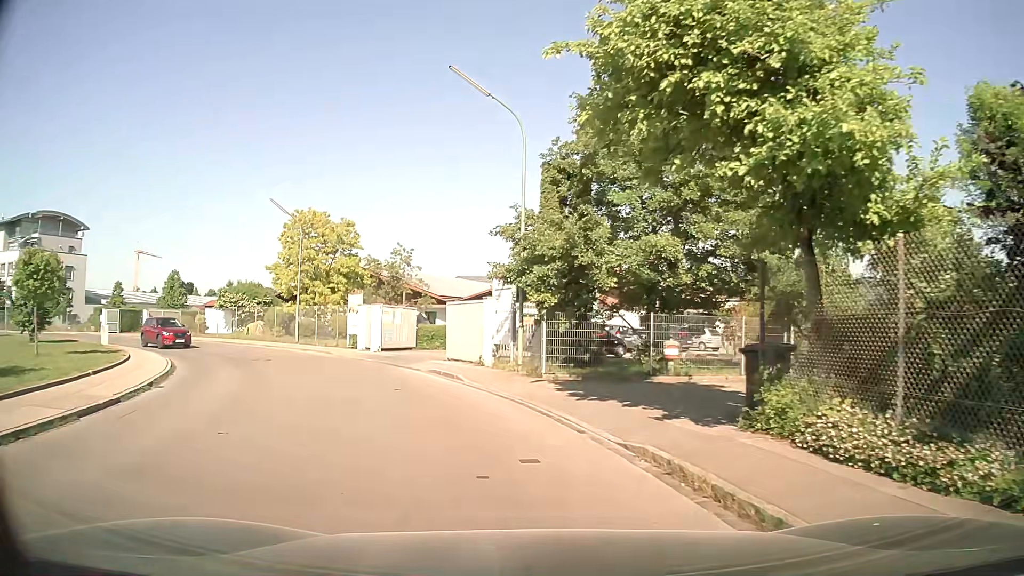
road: residential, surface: asphalt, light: Day
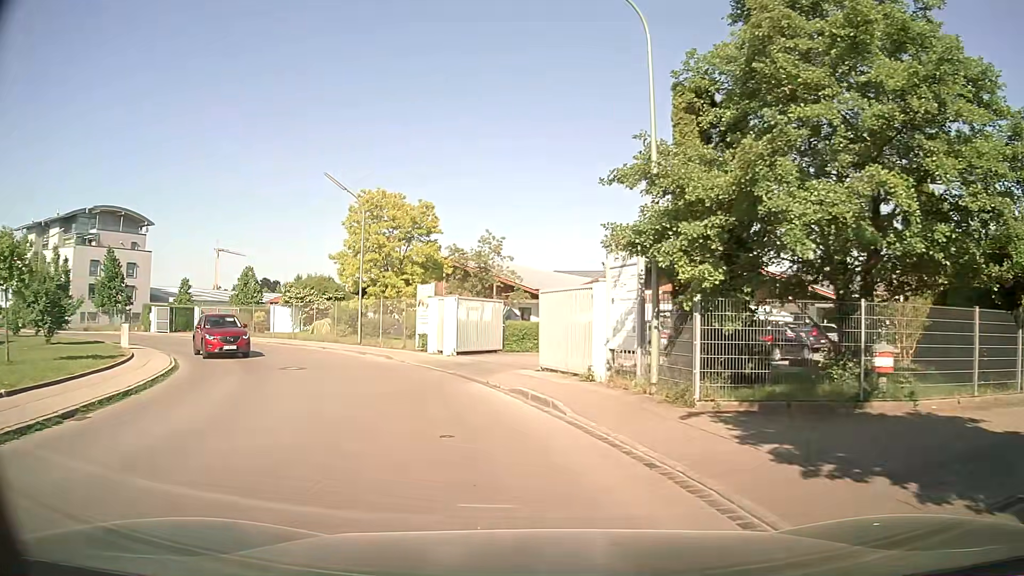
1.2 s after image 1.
(-0.5, +6.3) m; -9°
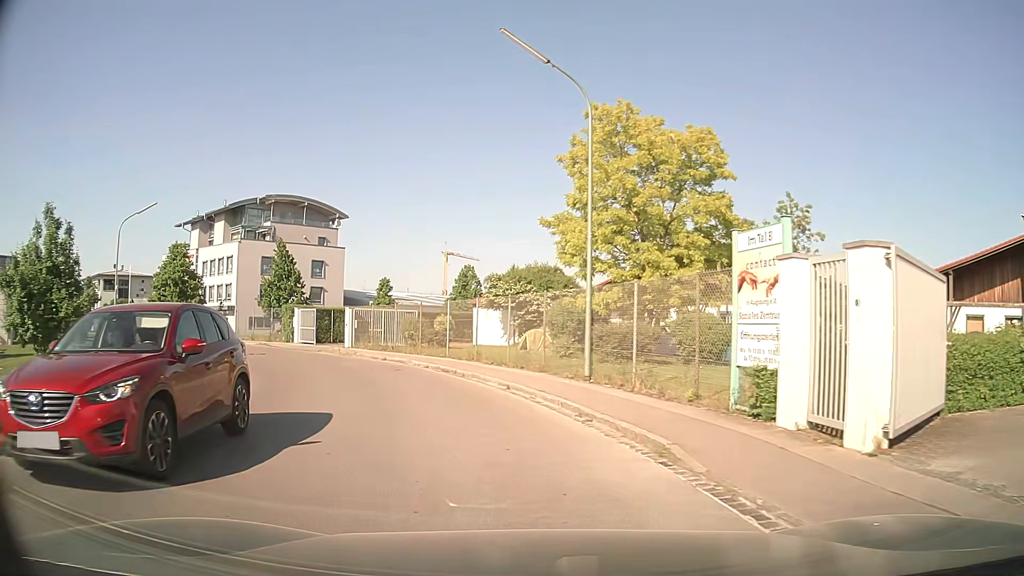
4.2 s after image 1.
(-3.2, +16.1) m; -21°
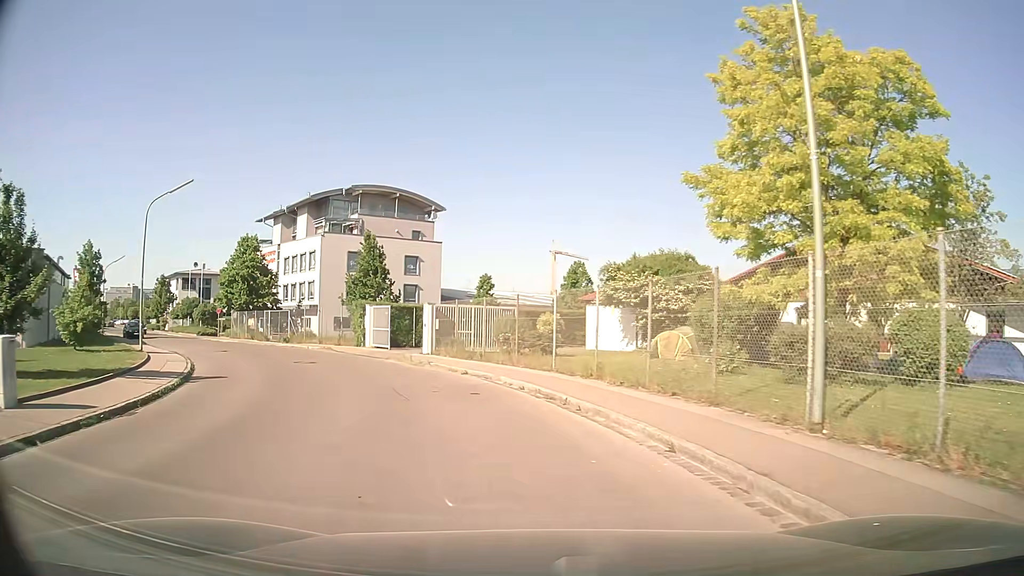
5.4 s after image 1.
(-0.6, +7.1) m; -9°
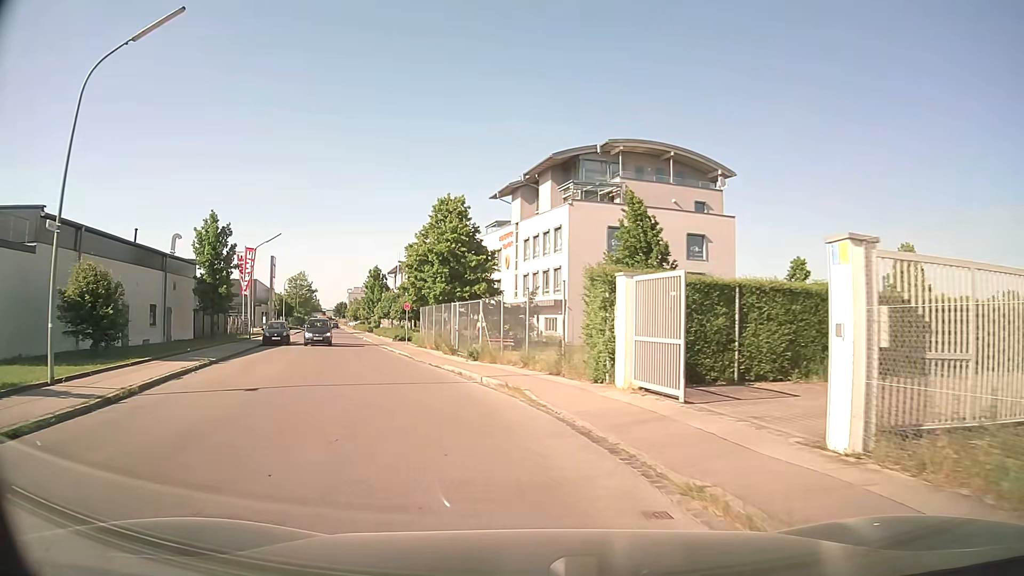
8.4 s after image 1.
(-3.9, +19.8) m; -23°
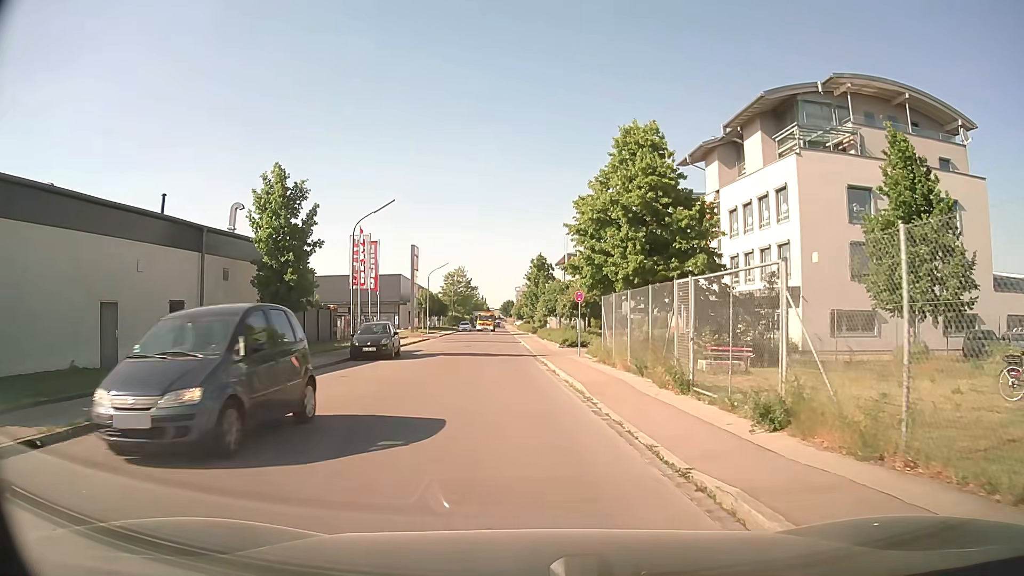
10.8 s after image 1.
(-2.5, +14.4) m; -15°
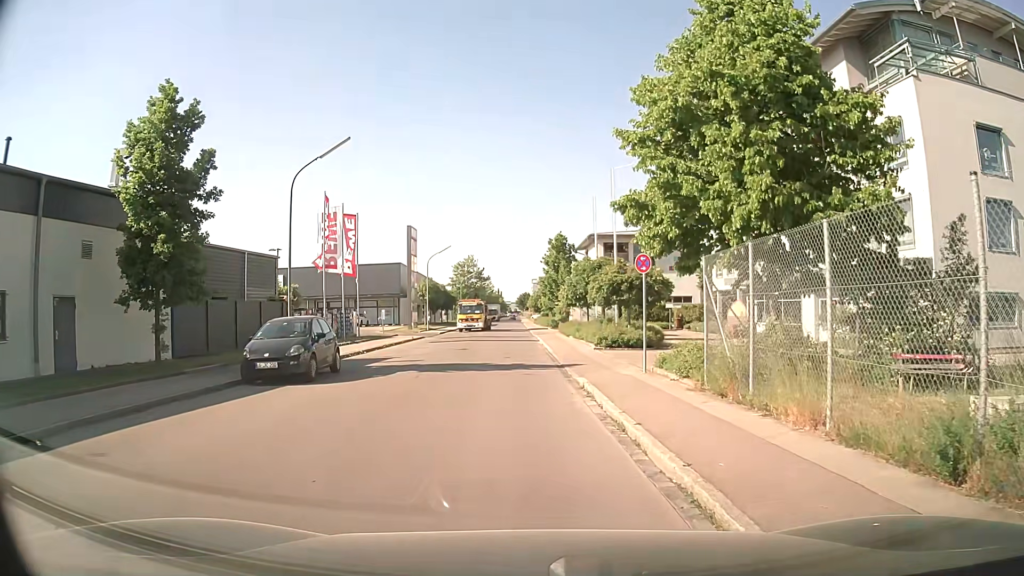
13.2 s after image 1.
(-0.2, +11.3) m; -1°
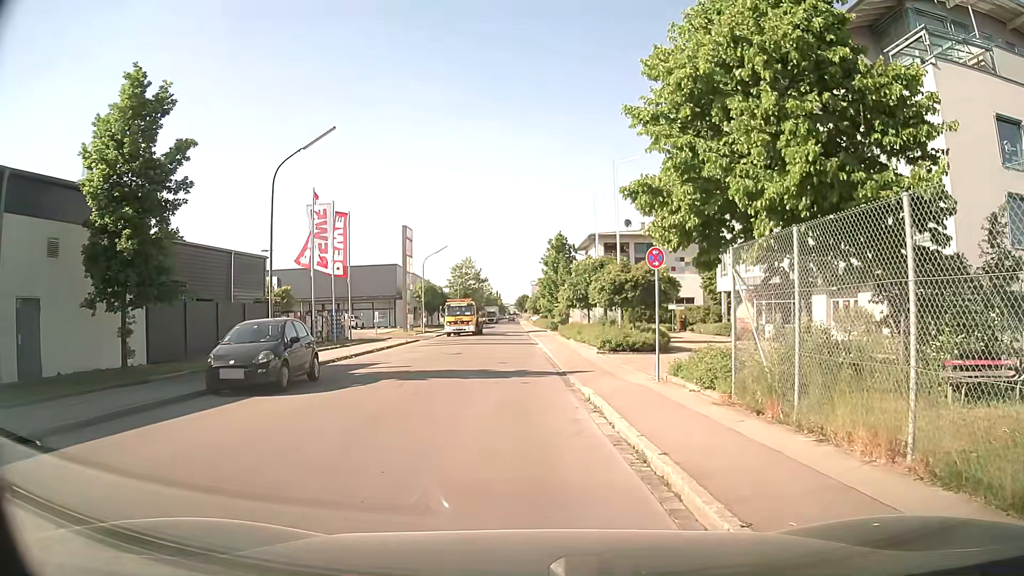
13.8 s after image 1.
(0.0, +1.6) m; 0°
(0, +10) (-1, +20) (-2, +30) (-2, +40) (-2, +50) (-3, +60) (-3, +70) (-3, +80) (-4, +90) (-4, +100) m
